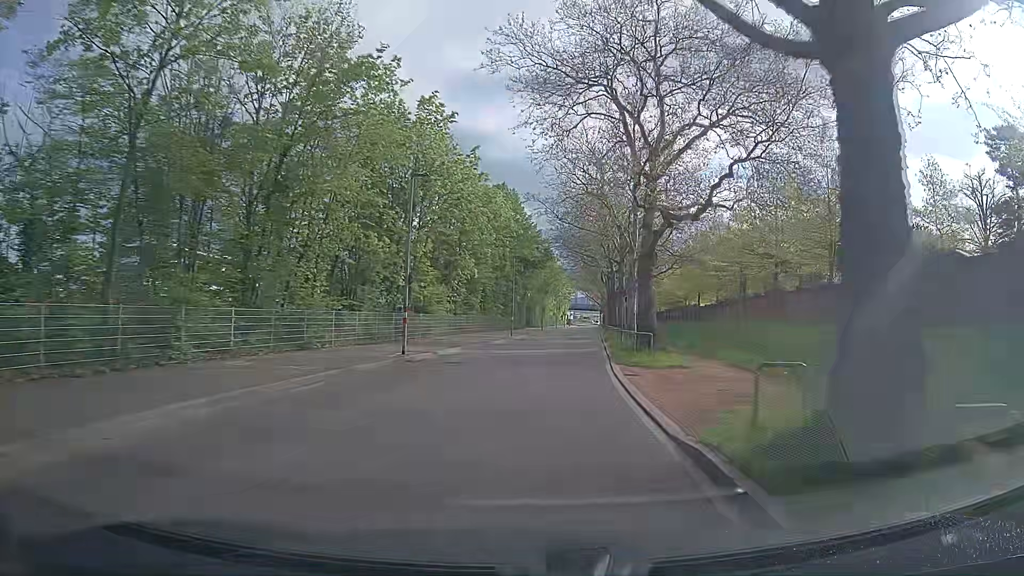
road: tertiary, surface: asphalt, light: Day
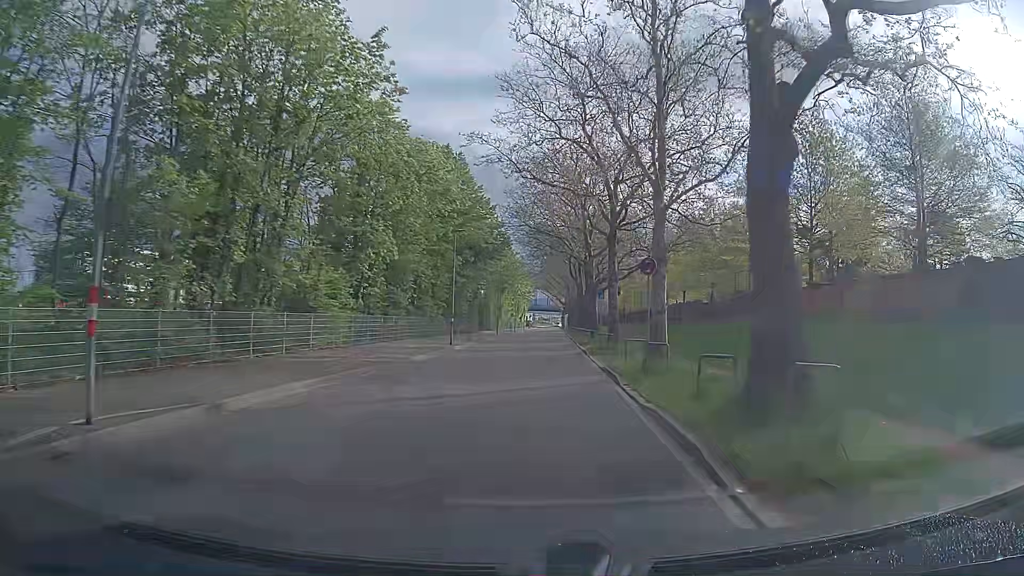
(+0.6, +15.5) m; +3°
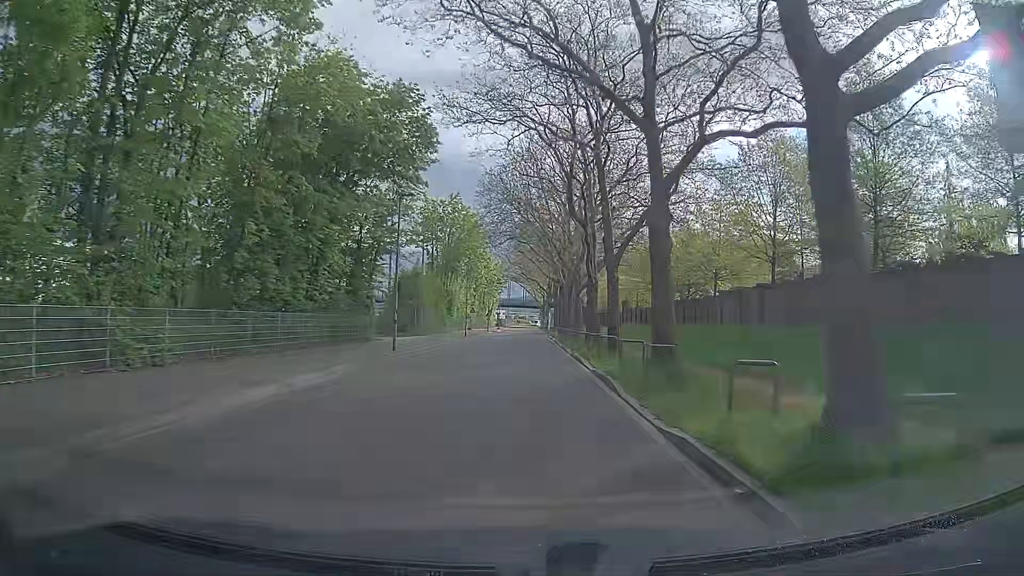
(+1.7, +39.0) m; +3°
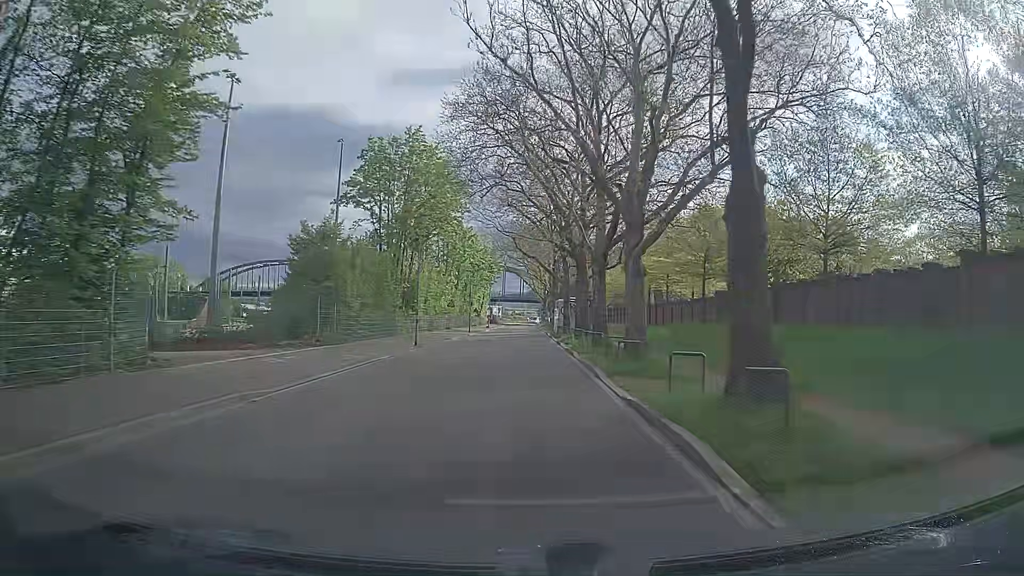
(-0.2, +23.4) m; 0°
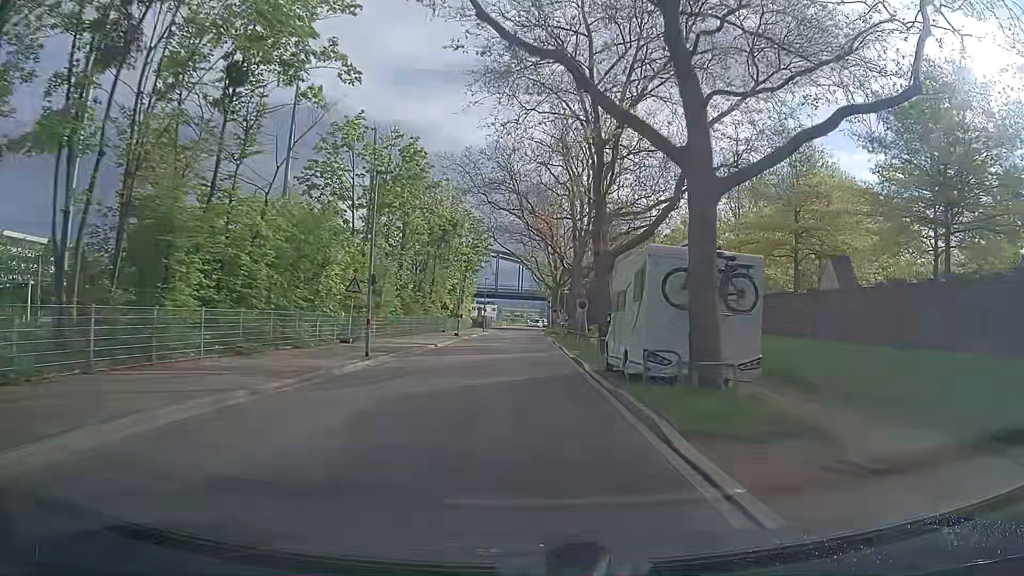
(-0.2, +38.3) m; 0°
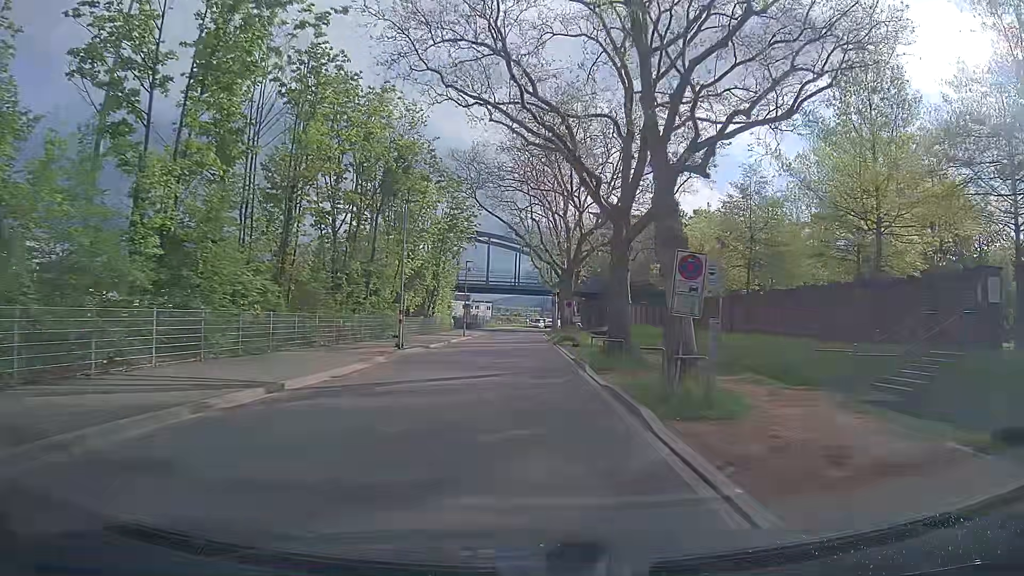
(-0.2, +22.4) m; 0°
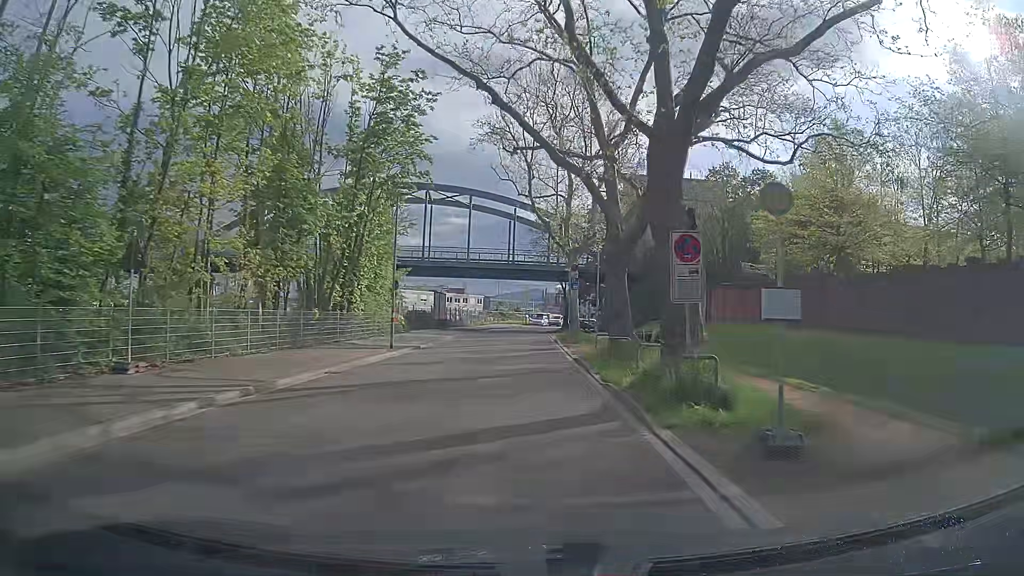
(-0.1, +29.3) m; 0°
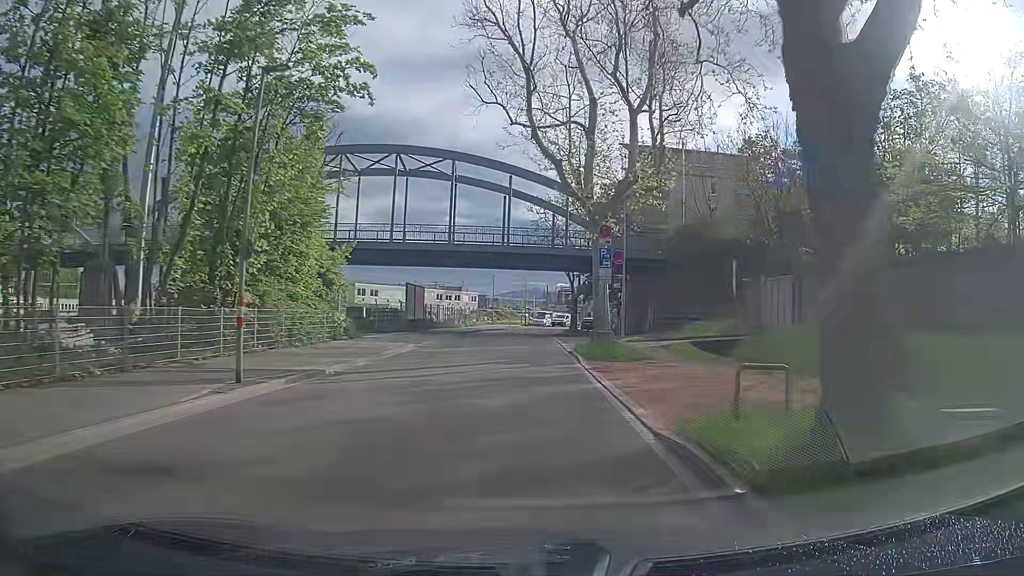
(0.0, +14.4) m; 0°
(0, +10) (0, +20) (0, +30) (0, +40) (0, +50) (0, +60) (+1, +70) (+4, +80) (+8, +89) (+12, +98) m
